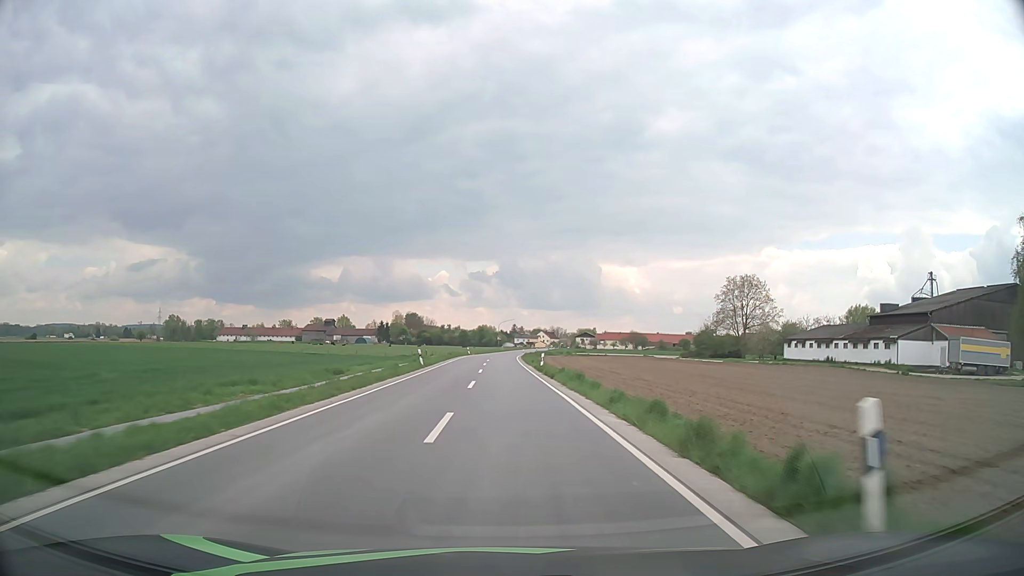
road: secondary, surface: asphalt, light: Day
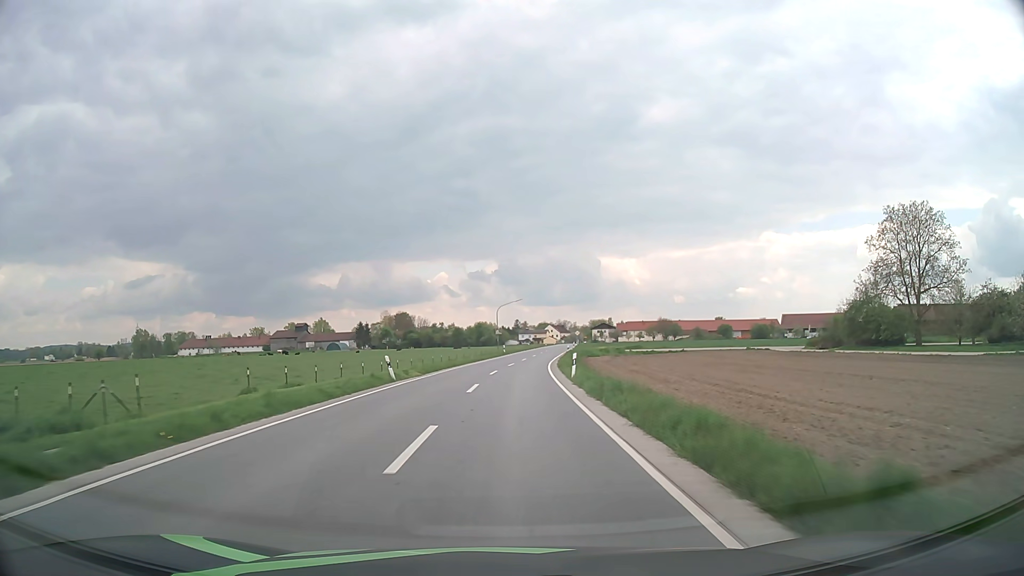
(-0.3, +62.1) m; 0°
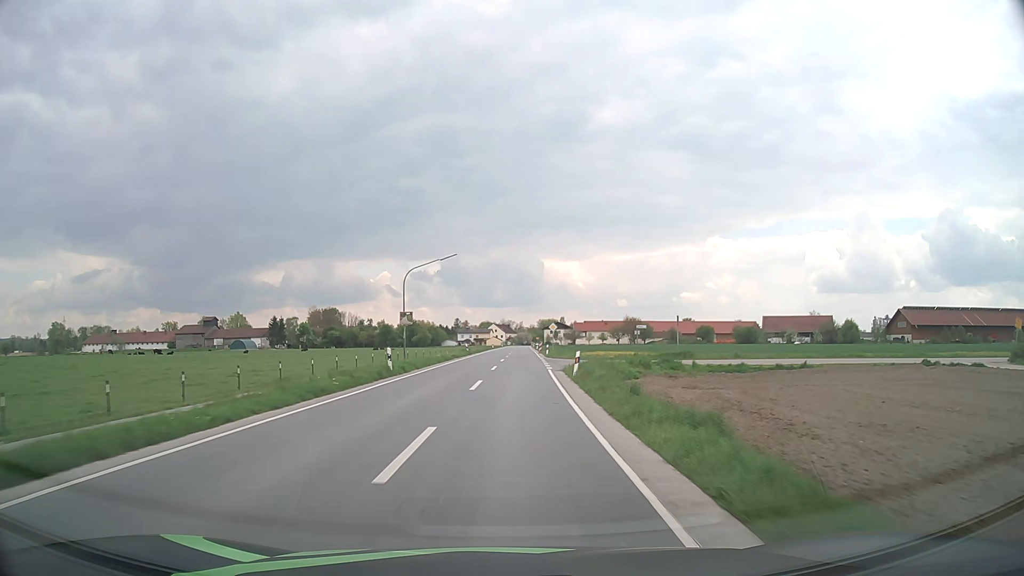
(+1.7, +48.2) m; +5°
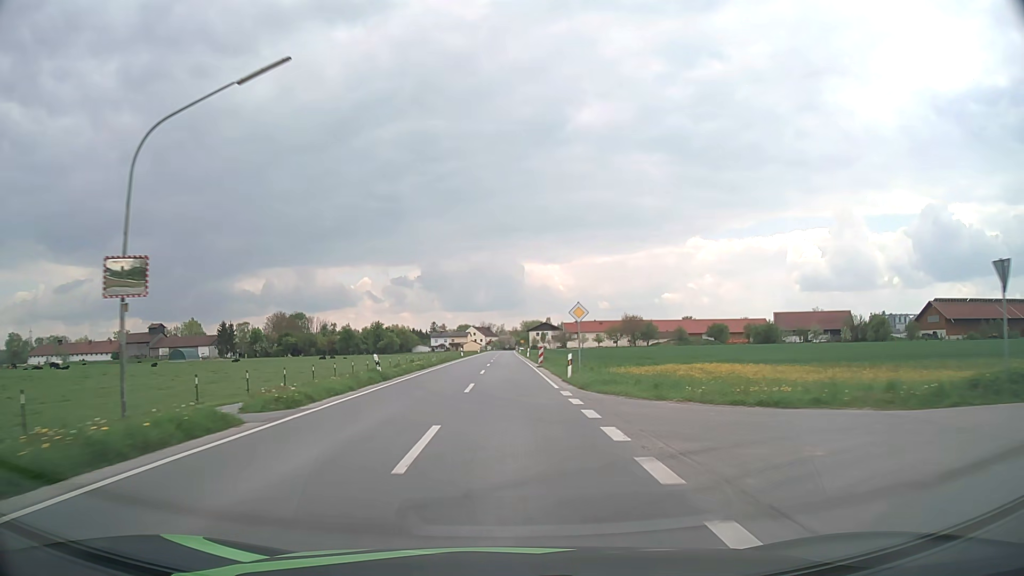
(+0.6, +35.3) m; +2°
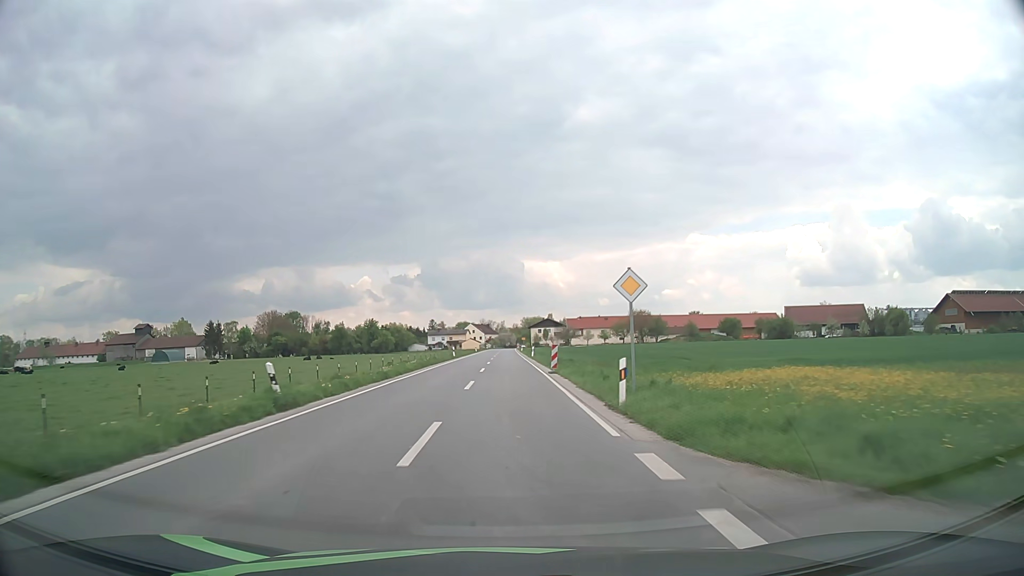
(0.0, +11.6) m; 0°
